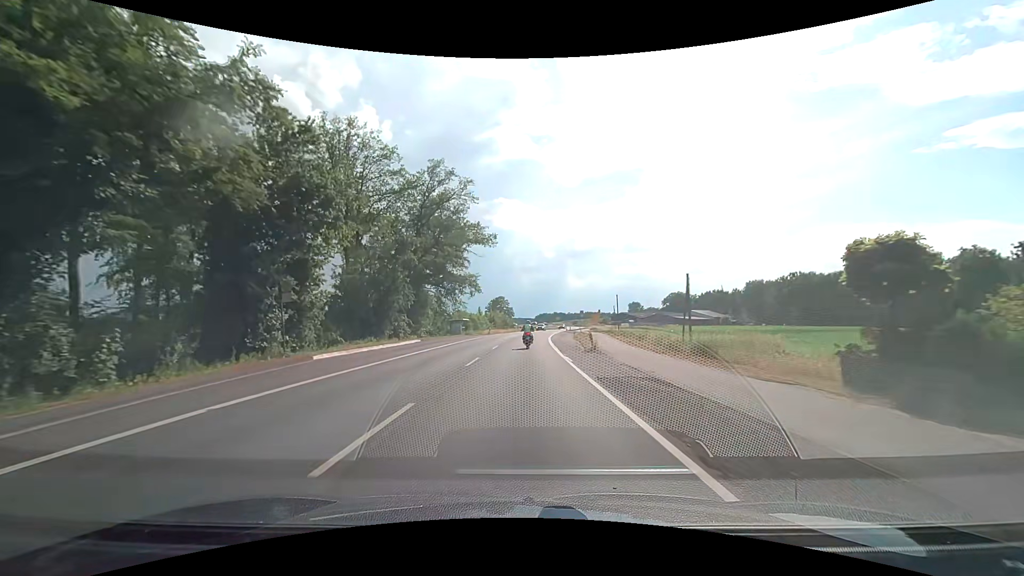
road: secondary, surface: asphalt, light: Day
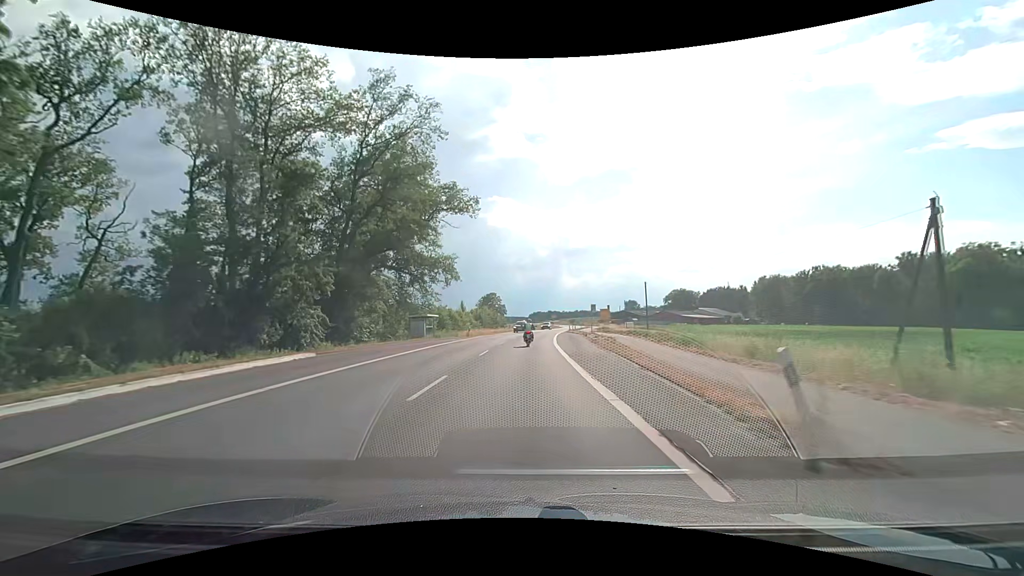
(+0.2, +19.9) m; +1°
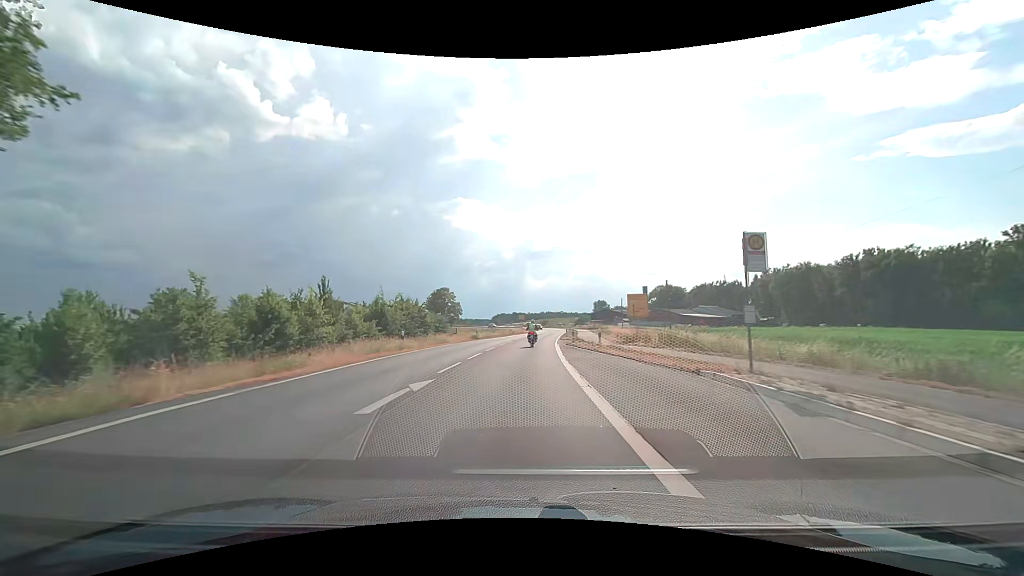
(+1.4, +48.6) m; +4°
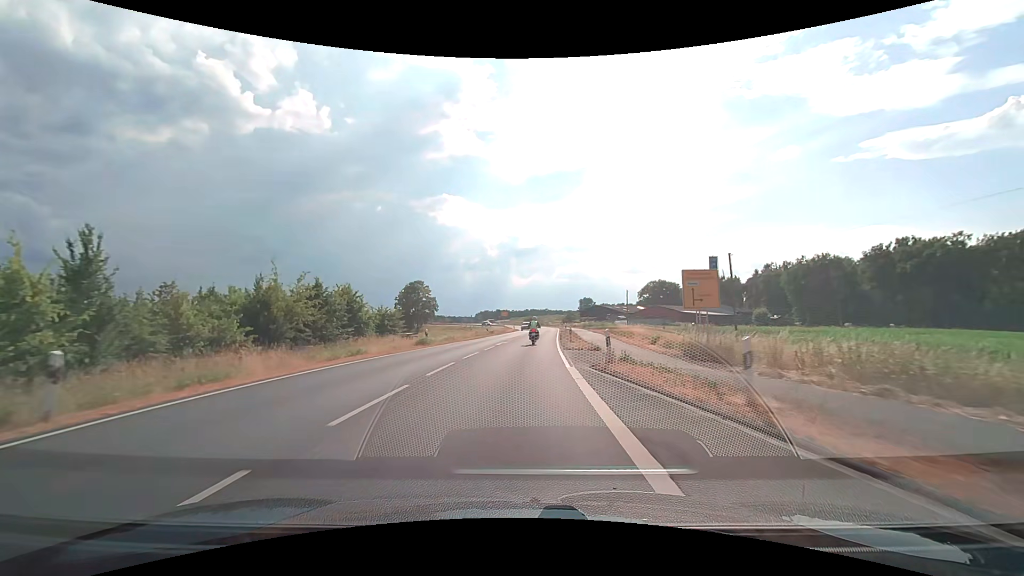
(+0.3, +19.2) m; +2°
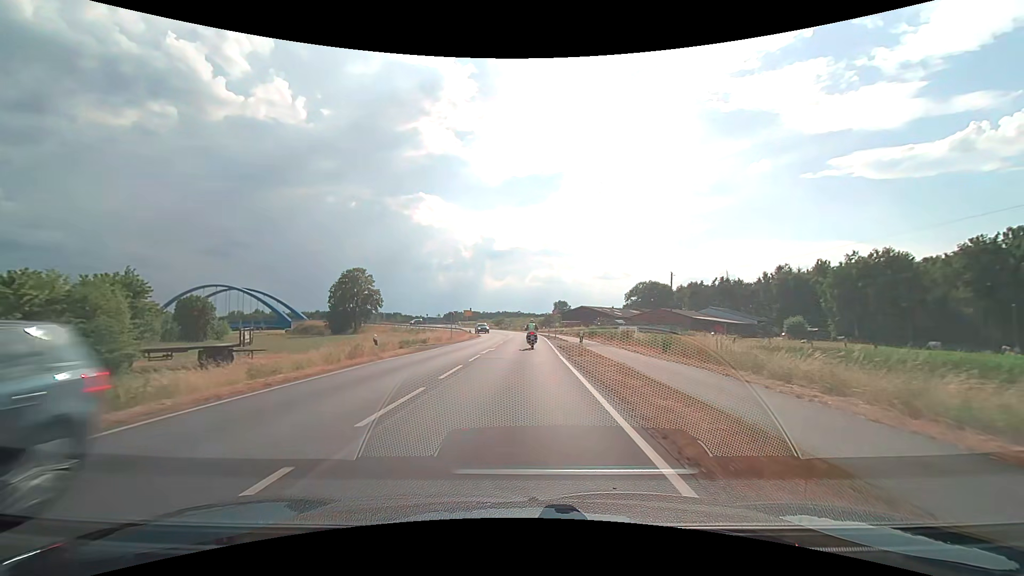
(+1.0, +35.5) m; +3°
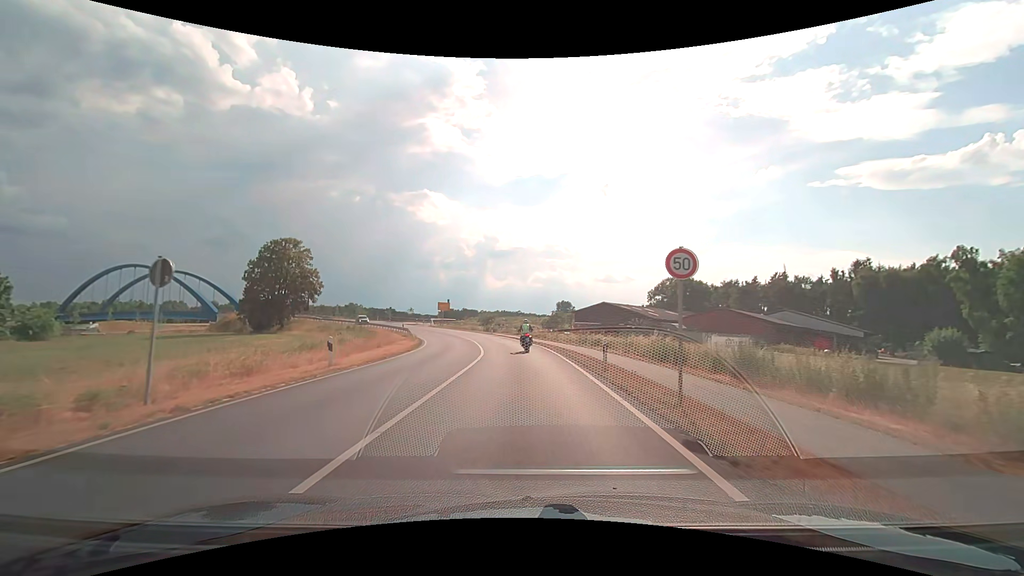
(+0.3, +40.3) m; 0°
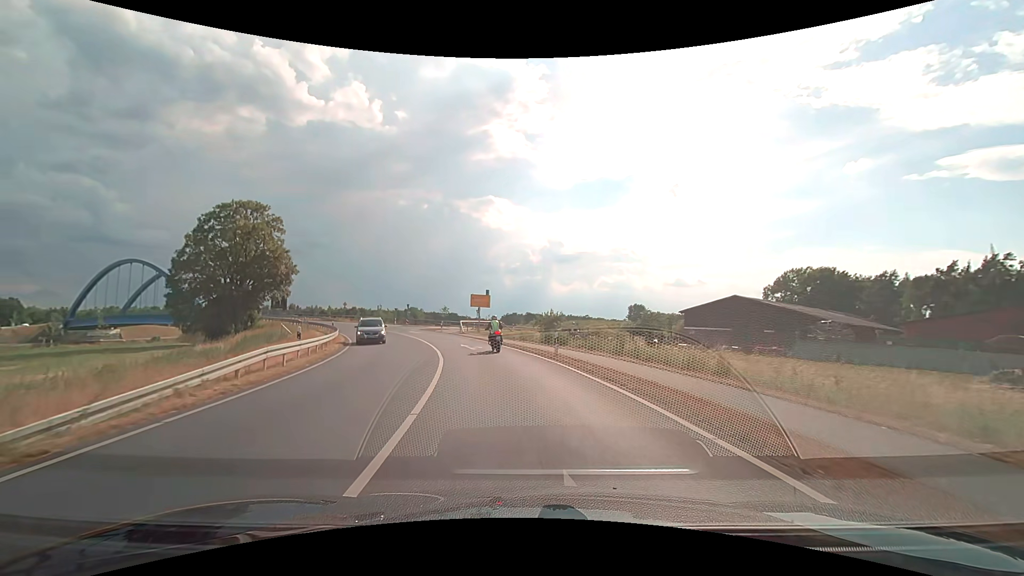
(-2.0, +36.4) m; -7°
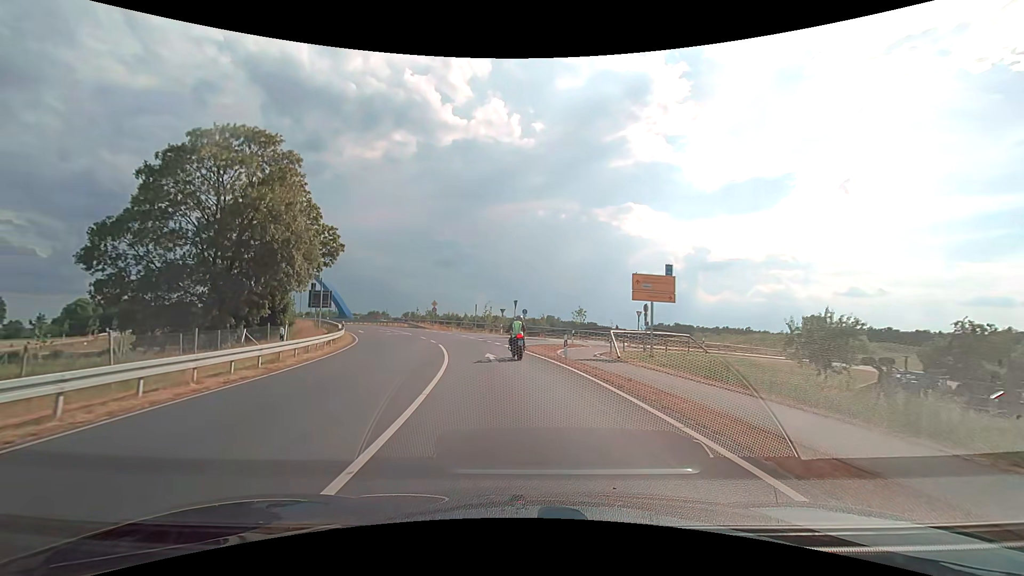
(-4.1, +31.9) m; -16°
(0, +10) (-1, +20) (-2, +30) (+2, +39) (+10, +45) (+18, +51) (+27, +55) (+36, +60) (+45, +64) (+54, +68) m
